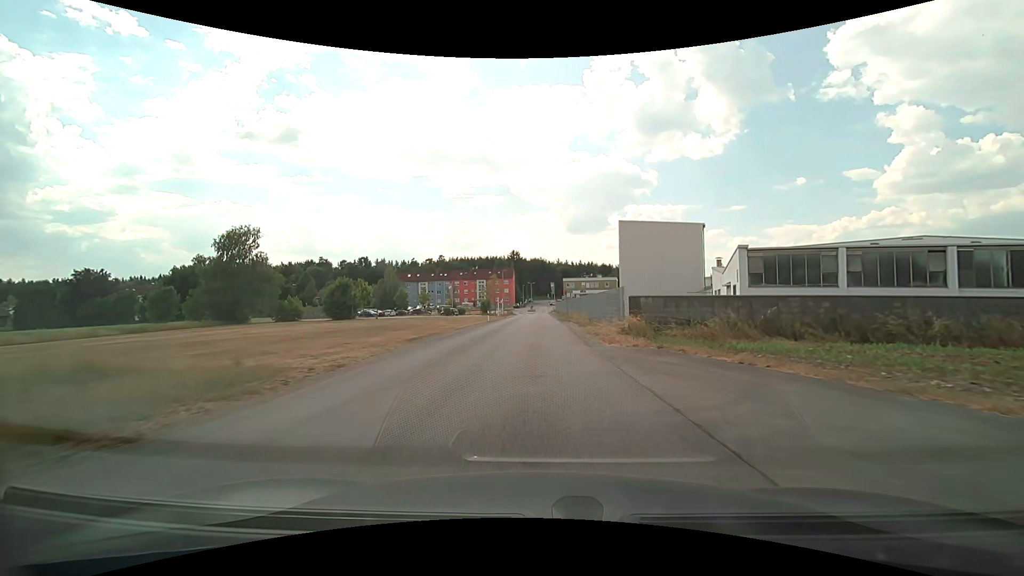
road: unclassified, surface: asphalt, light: Day
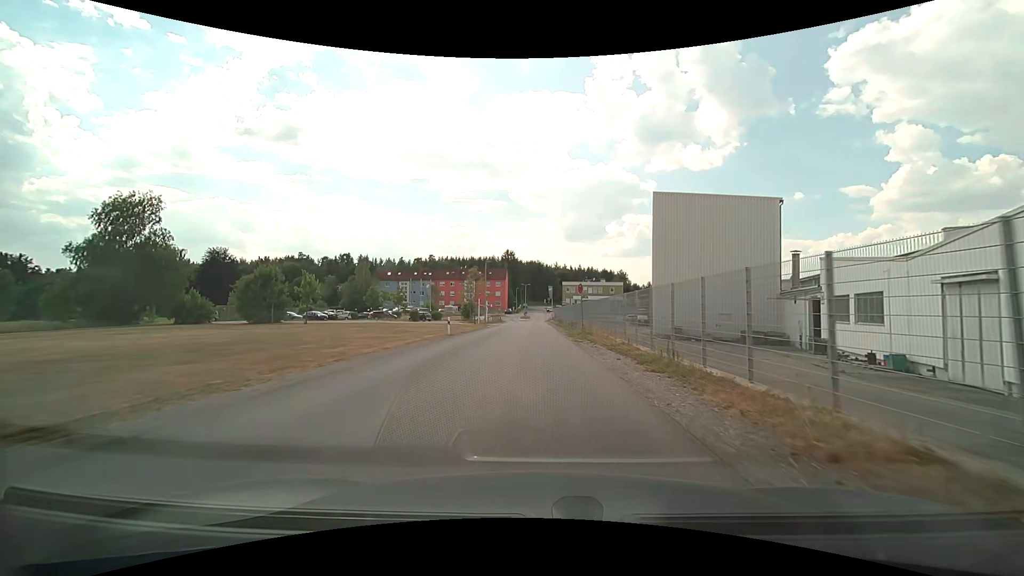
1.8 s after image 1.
(+0.1, +20.6) m; +1°
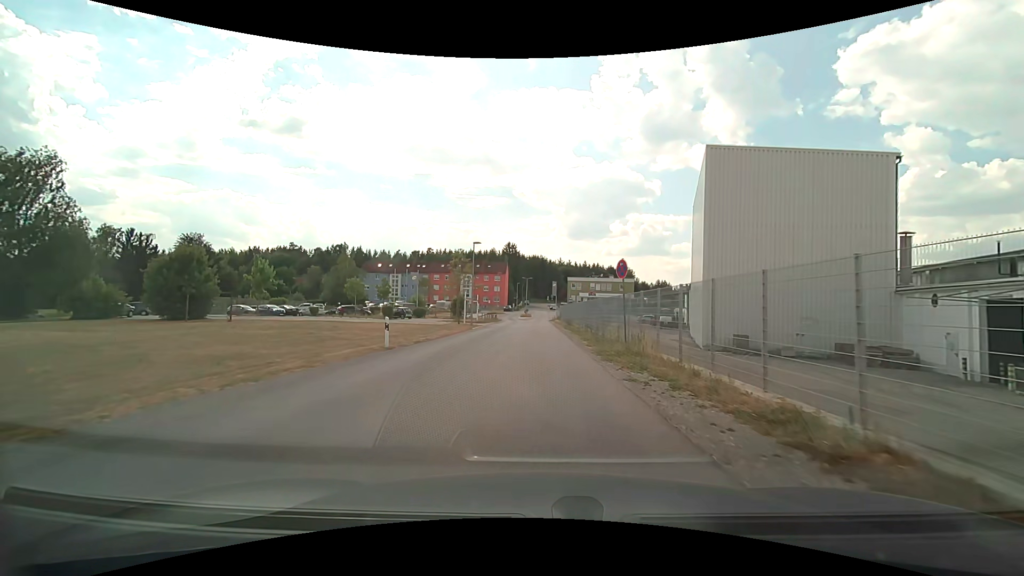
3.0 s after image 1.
(0.0, +13.1) m; 0°
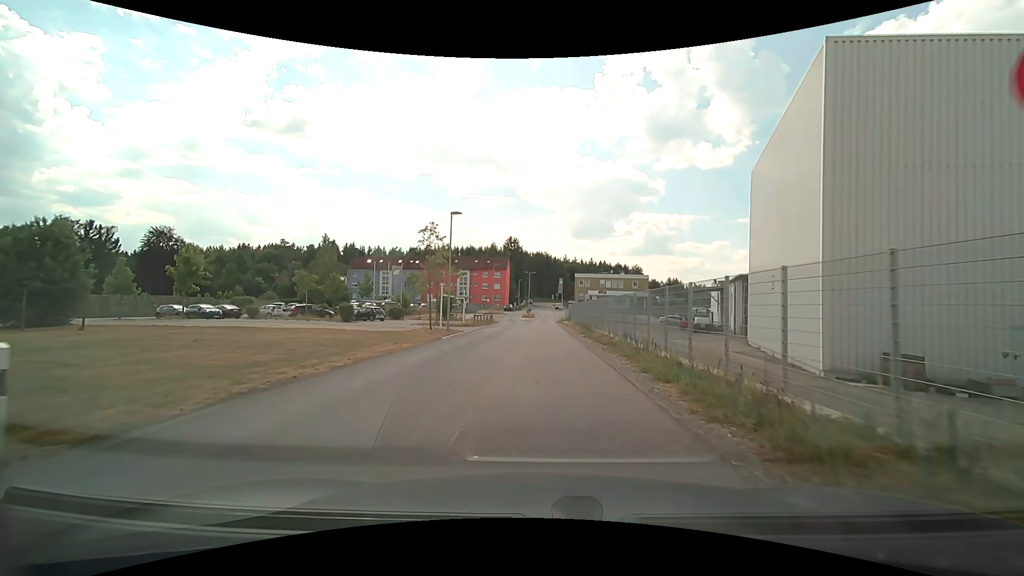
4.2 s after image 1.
(-0.1, +13.0) m; 0°
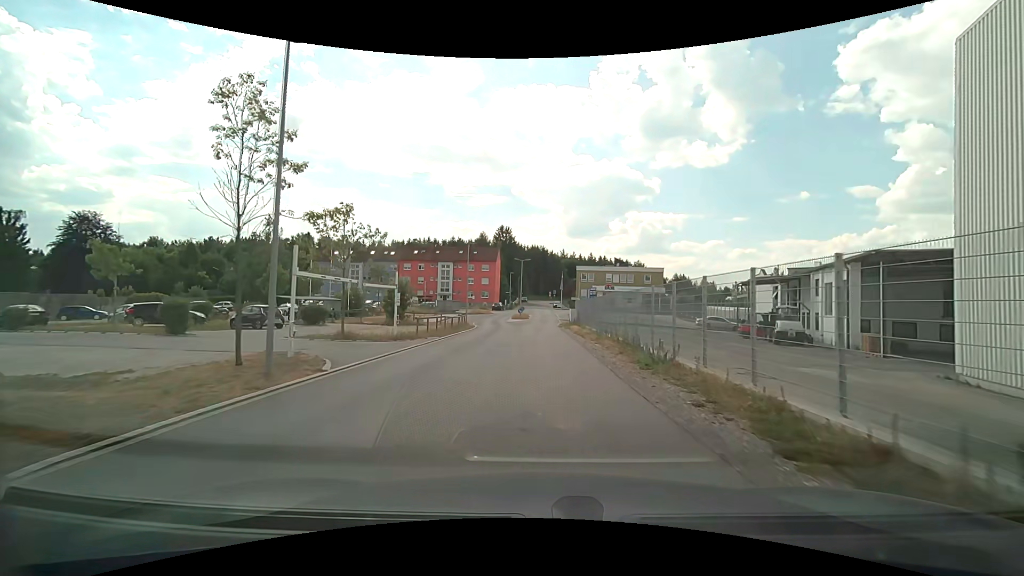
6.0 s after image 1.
(0.0, +19.4) m; 0°
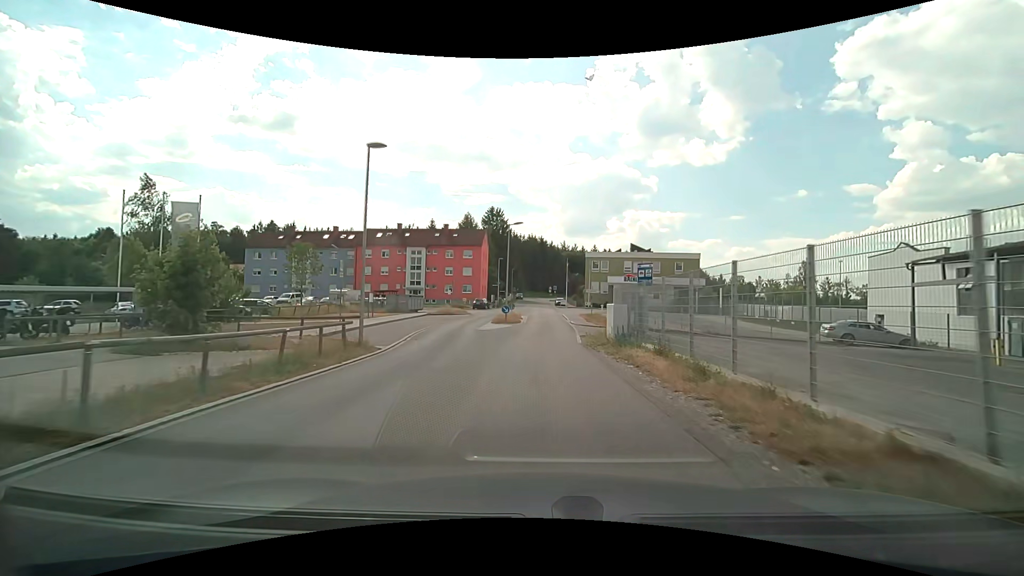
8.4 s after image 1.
(+0.1, +25.0) m; 0°
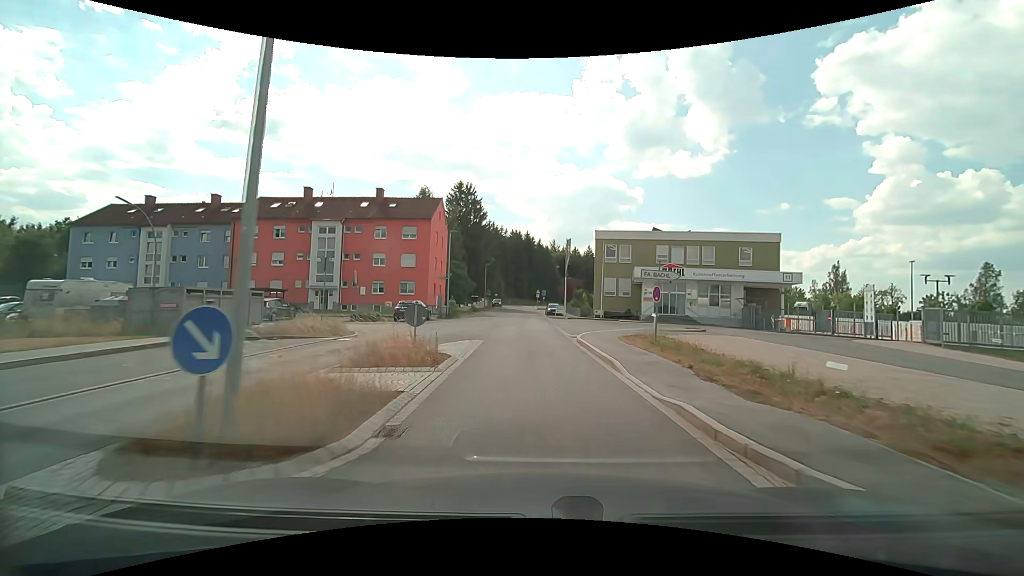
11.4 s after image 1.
(+0.5, +31.6) m; +2°
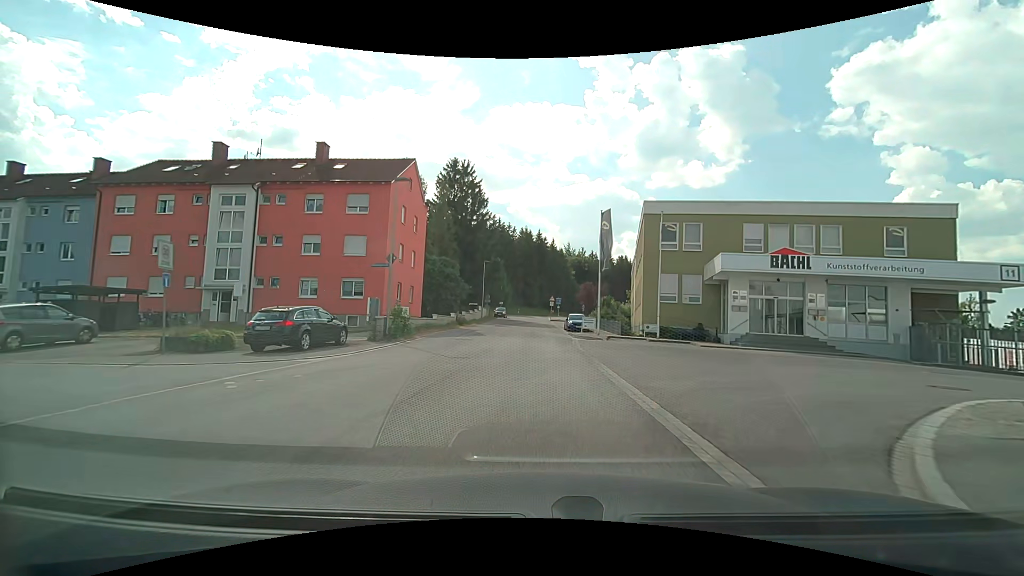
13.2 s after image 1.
(-0.3, +19.2) m; -2°
(0, +10) (0, +20) (0, +30) (0, +40) (+1, +50) (+1, +60) (+1, +70) (+1, +80) (+1, +90) (+1, +100) m
